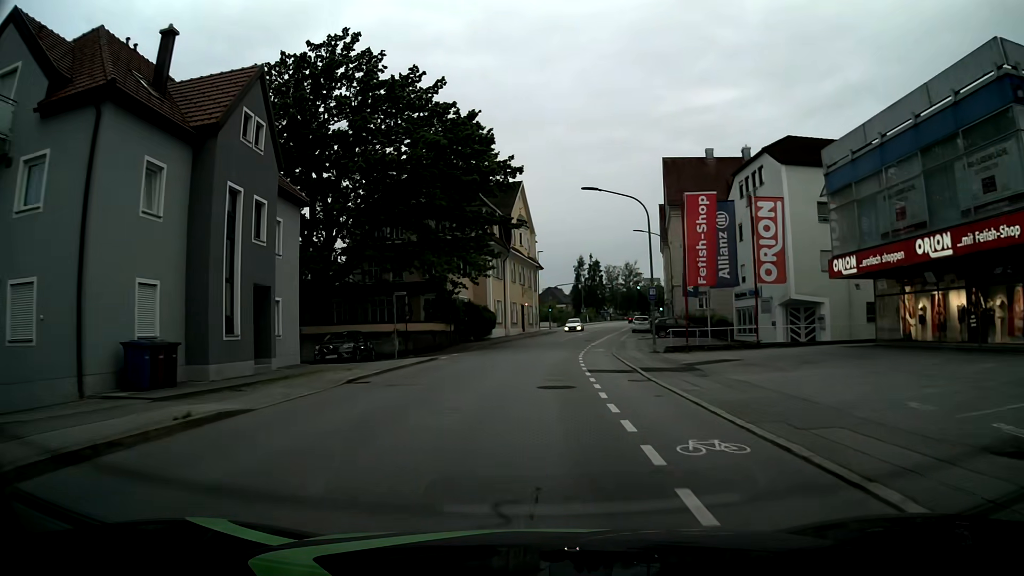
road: tertiary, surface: asphalt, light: Day
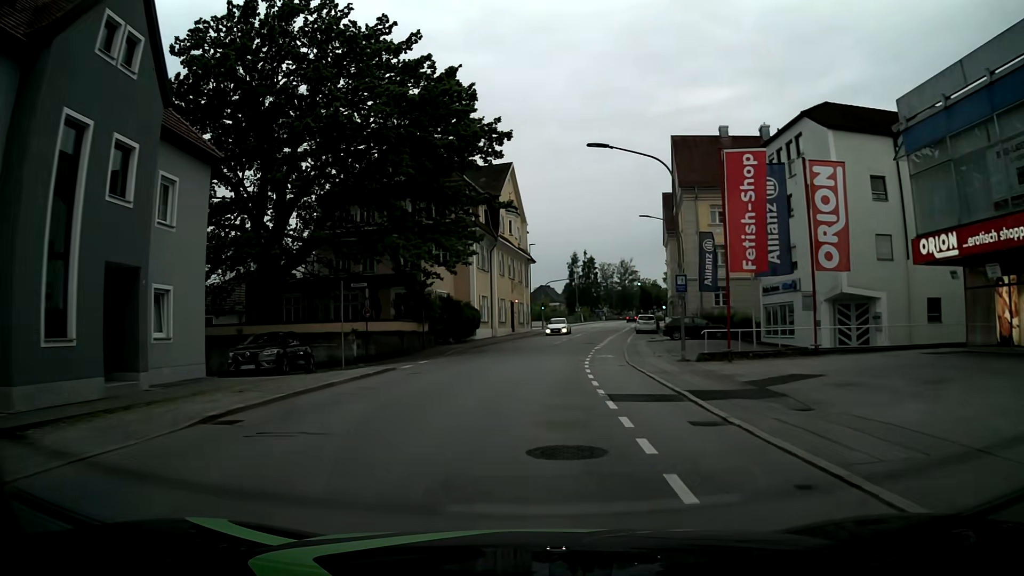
(+0.1, +7.6) m; +1°
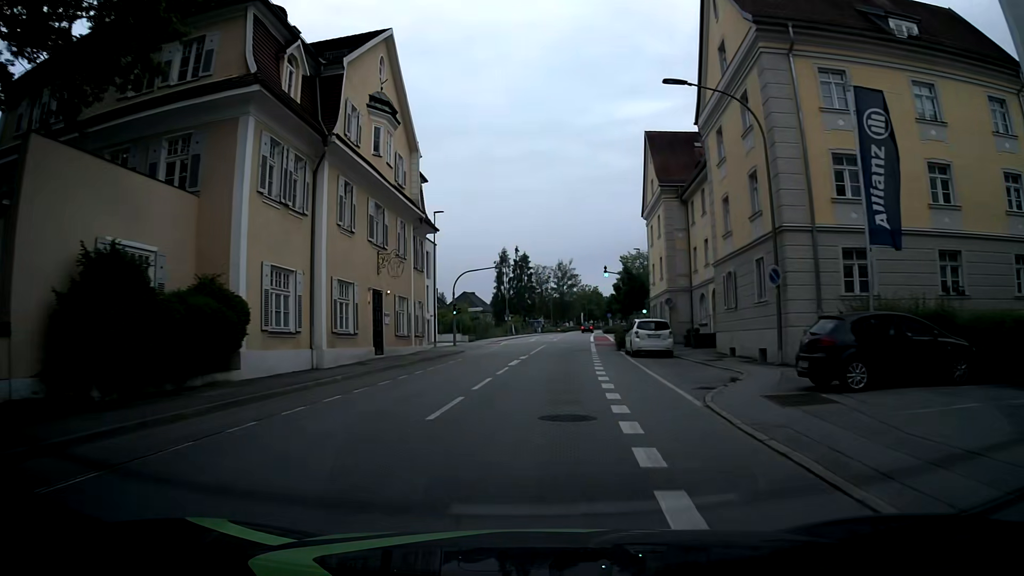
(+1.5, +29.7) m; +6°
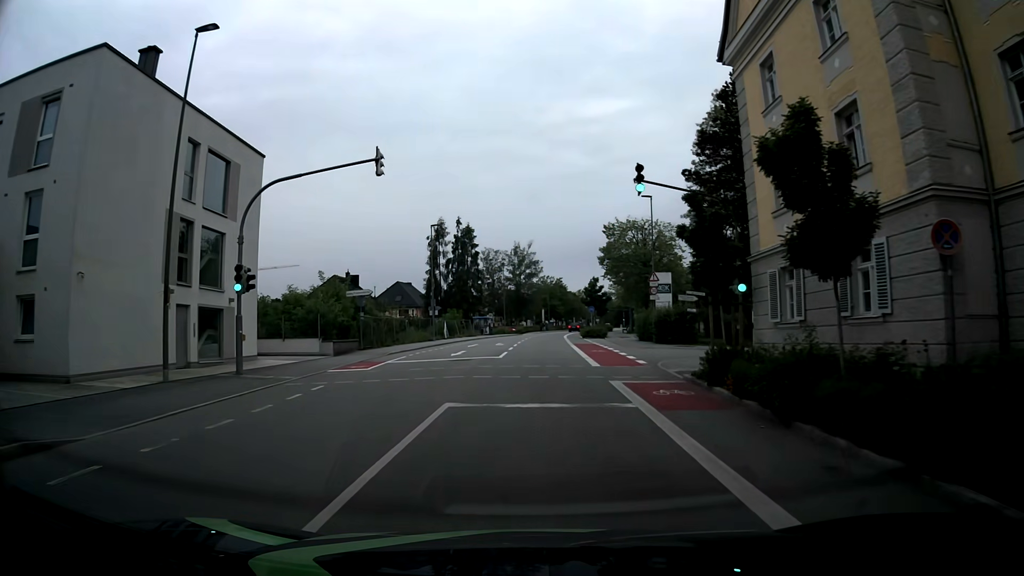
(+1.4, +33.5) m; +4°
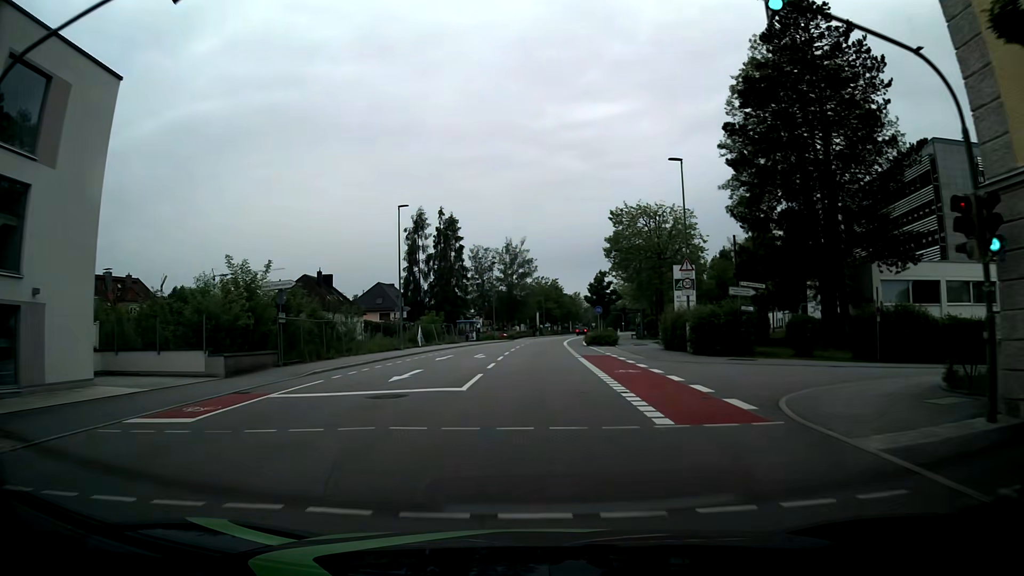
(+0.2, +12.2) m; +1°
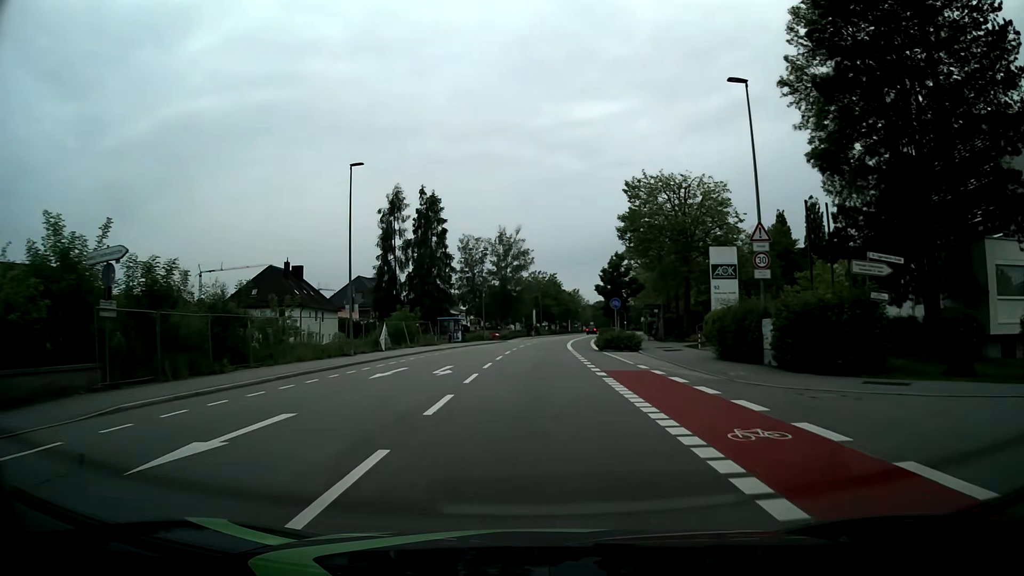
(0.0, +12.4) m; 0°
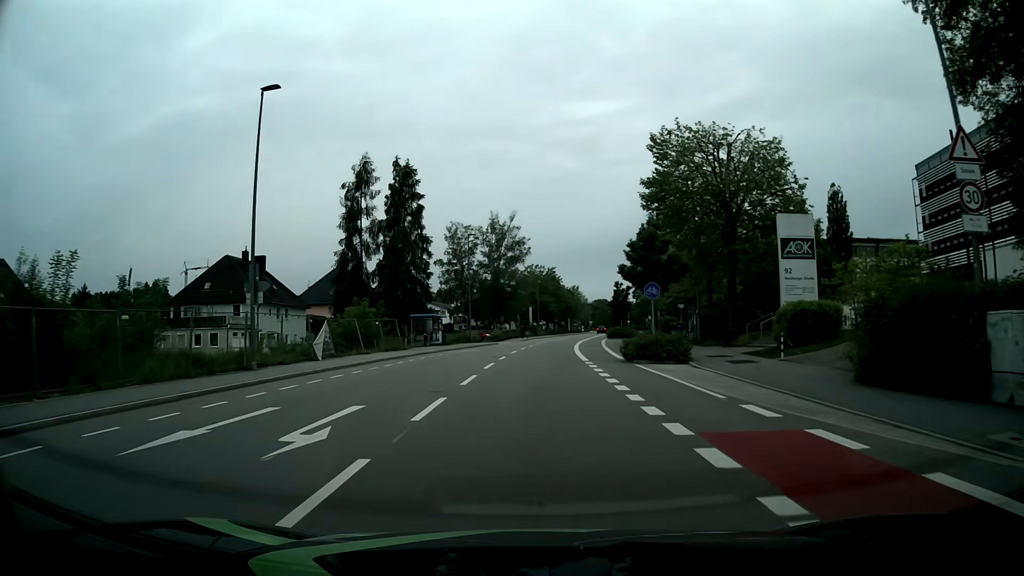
(0.0, +12.6) m; +1°
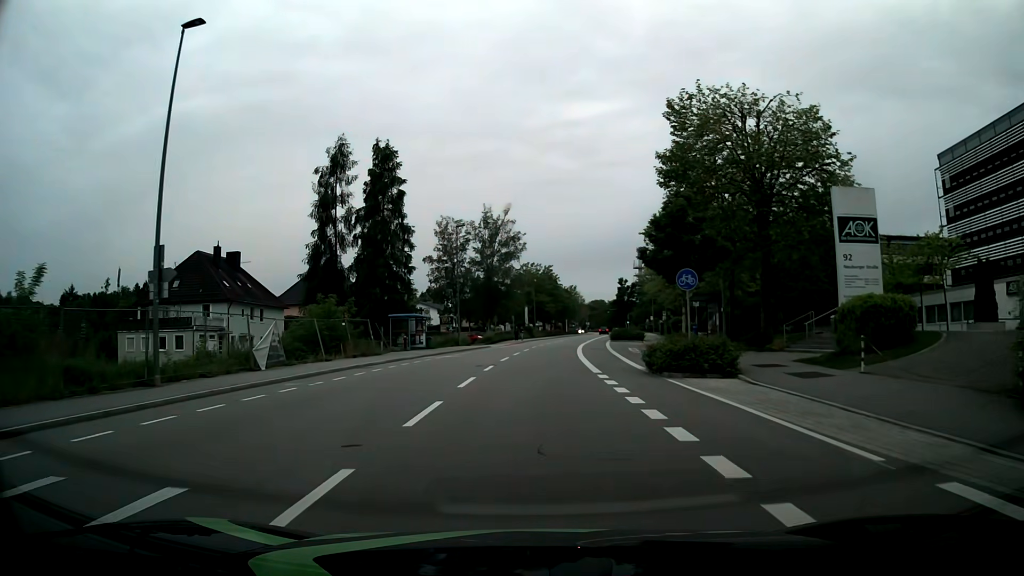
(0.0, +6.4) m; 0°
(0, +10) (0, +20) (+1, +30) (+1, +40) (+2, +50) (+3, +60) (+4, +70) (+6, +80) (+7, +90) (+9, +99) m
